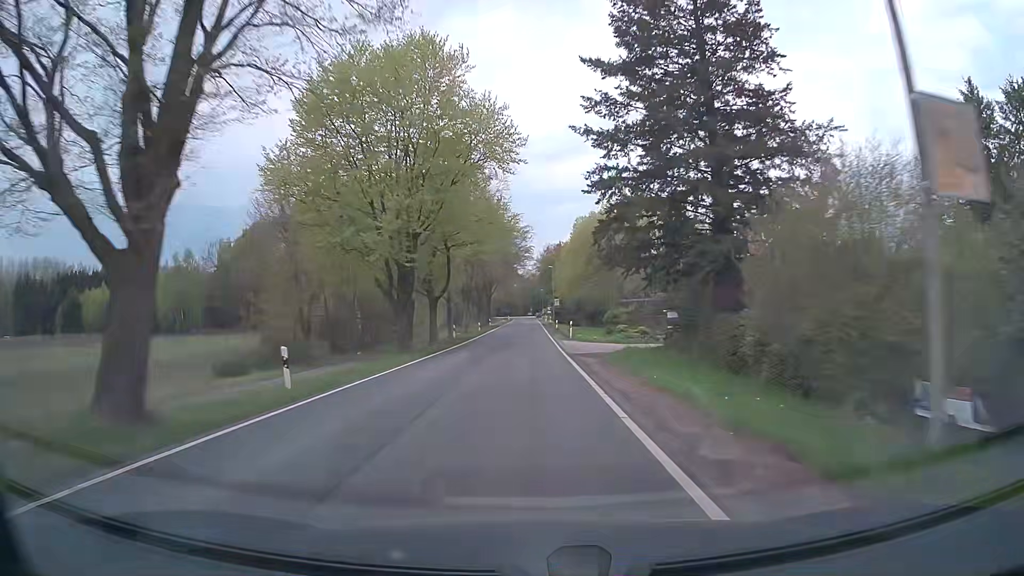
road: tertiary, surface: asphalt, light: Day
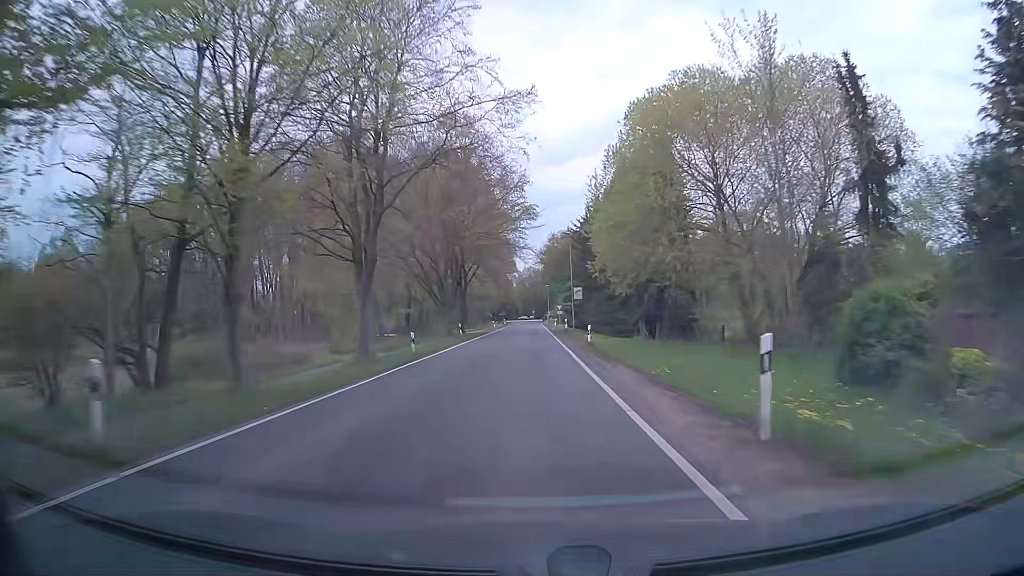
(-0.1, +38.3) m; 0°
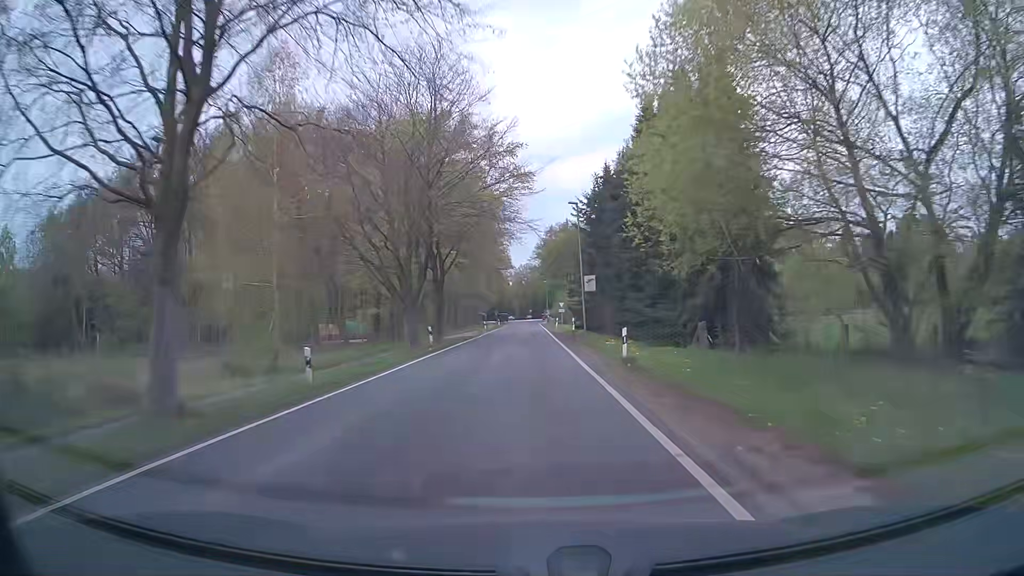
(-0.1, +13.2) m; 0°
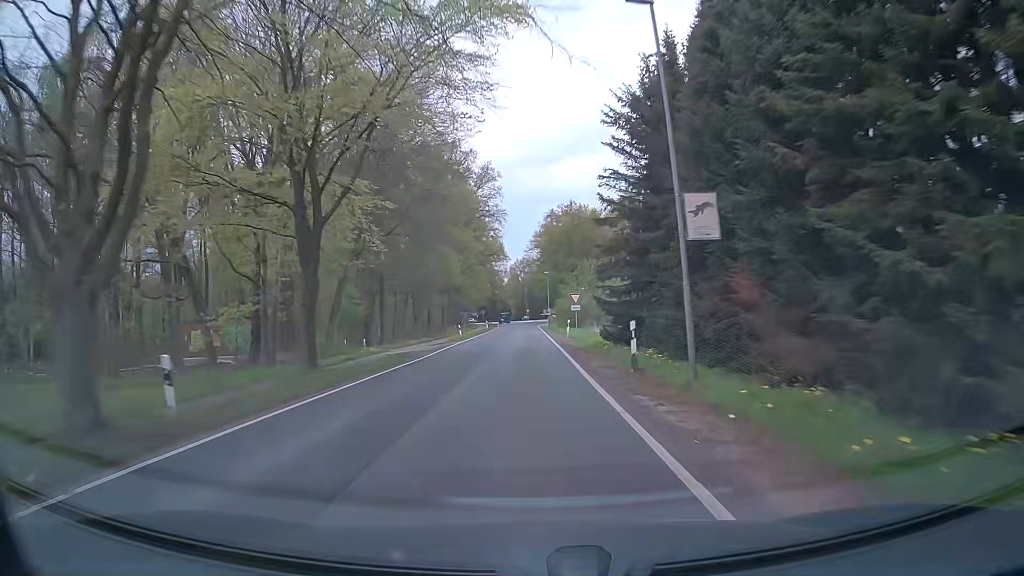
(+0.2, +26.1) m; 0°
